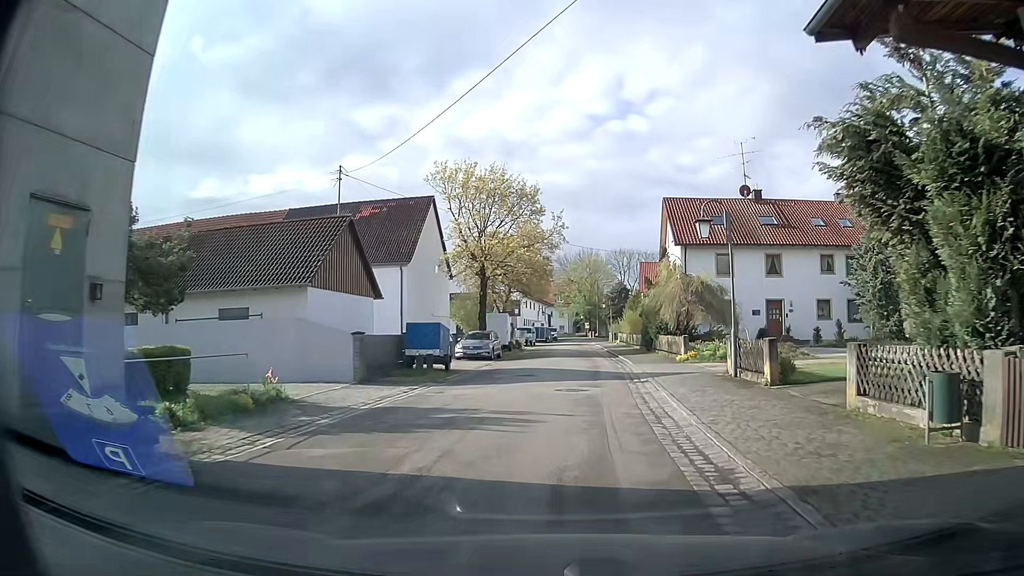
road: residential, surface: asphalt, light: Day
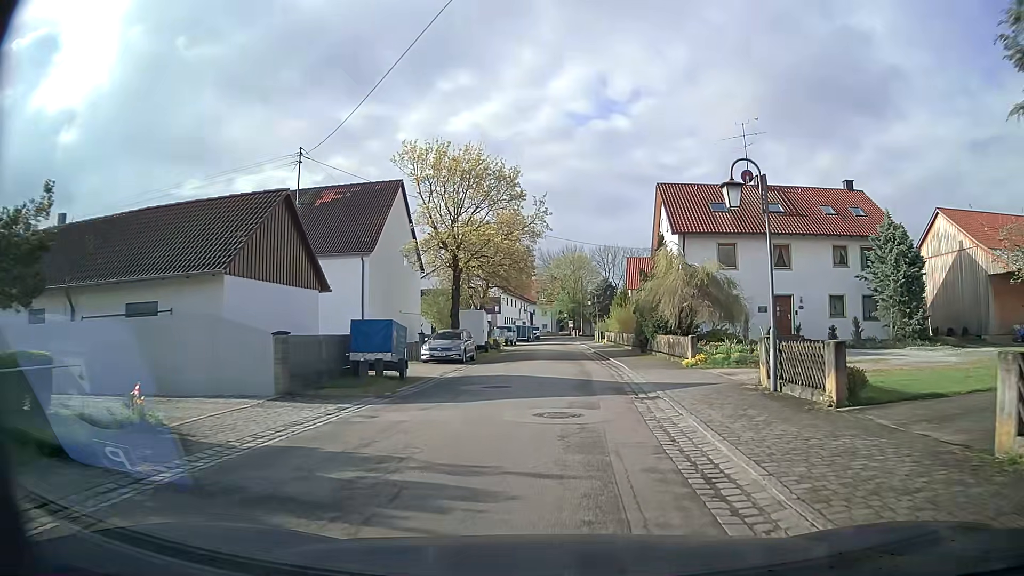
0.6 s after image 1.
(0.0, +4.5) m; +2°
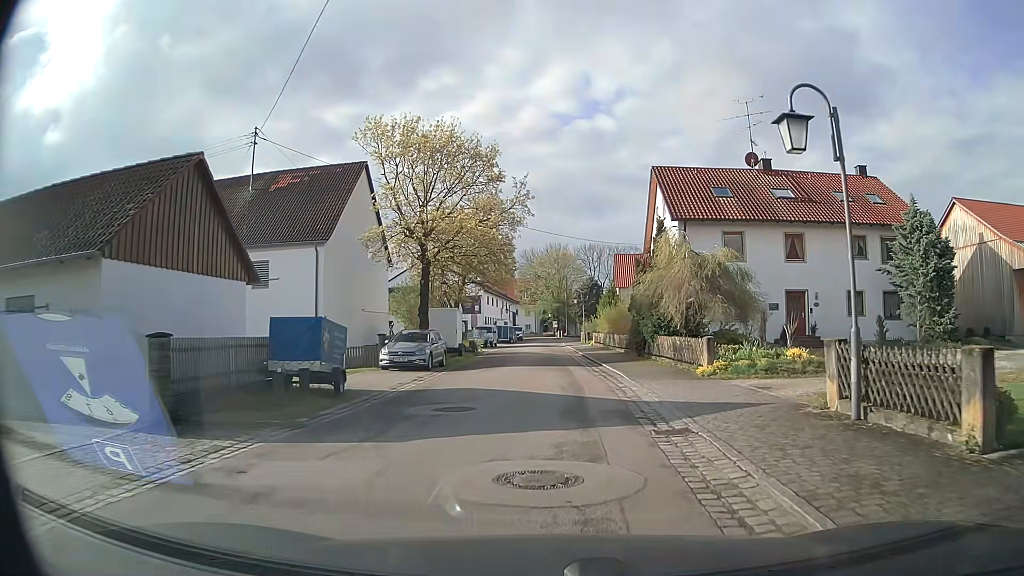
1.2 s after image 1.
(0.0, +4.5) m; +1°
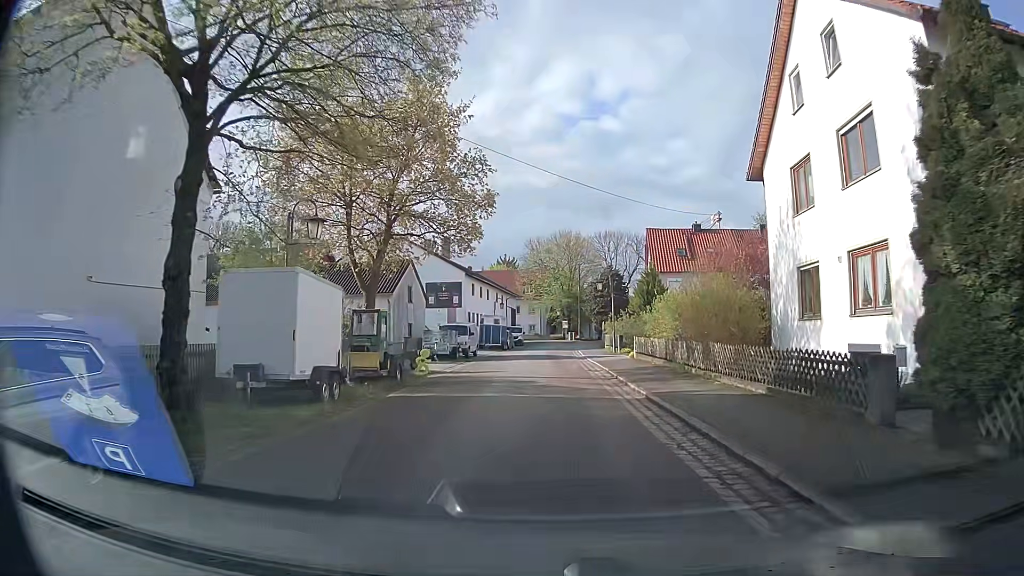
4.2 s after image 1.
(0.0, +22.1) m; -1°
(0, +10) (0, +20) (0, +30) (0, +40) (+1, +50) (+1, +60) (+2, +70) (+3, +80) (+1, +90) (-6, +97) m
